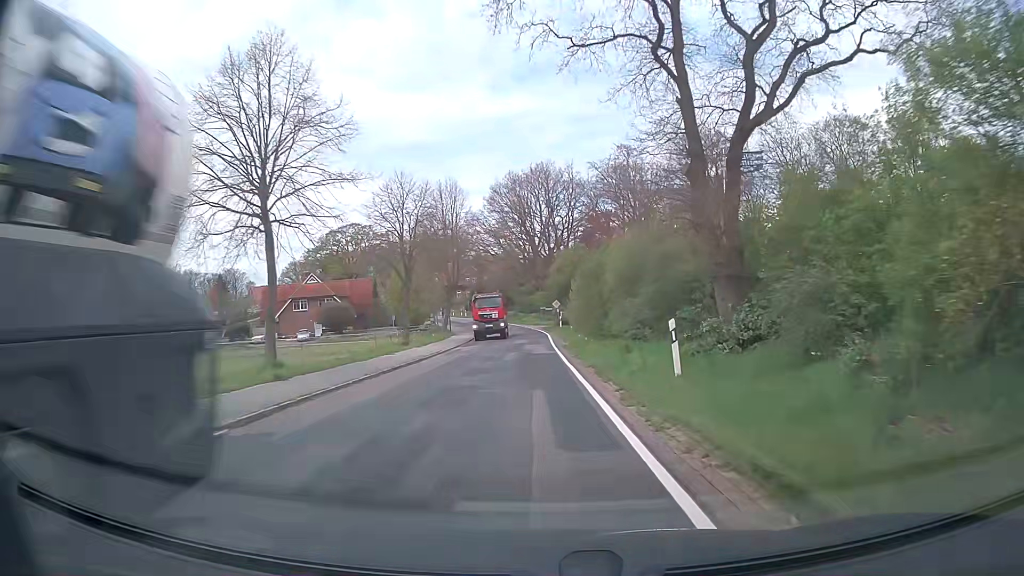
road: secondary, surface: asphalt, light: Day
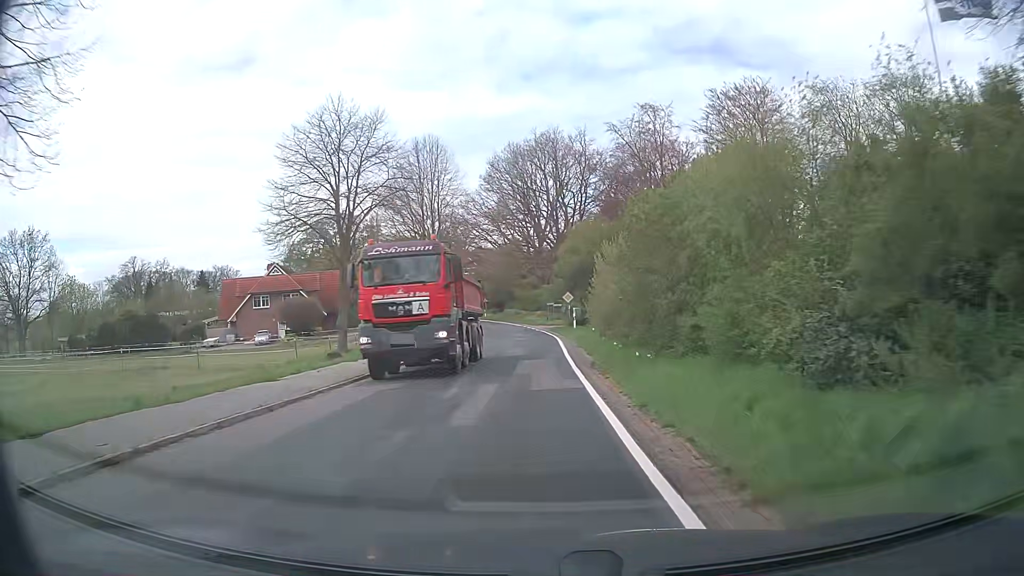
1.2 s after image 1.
(0.0, +15.6) m; 0°
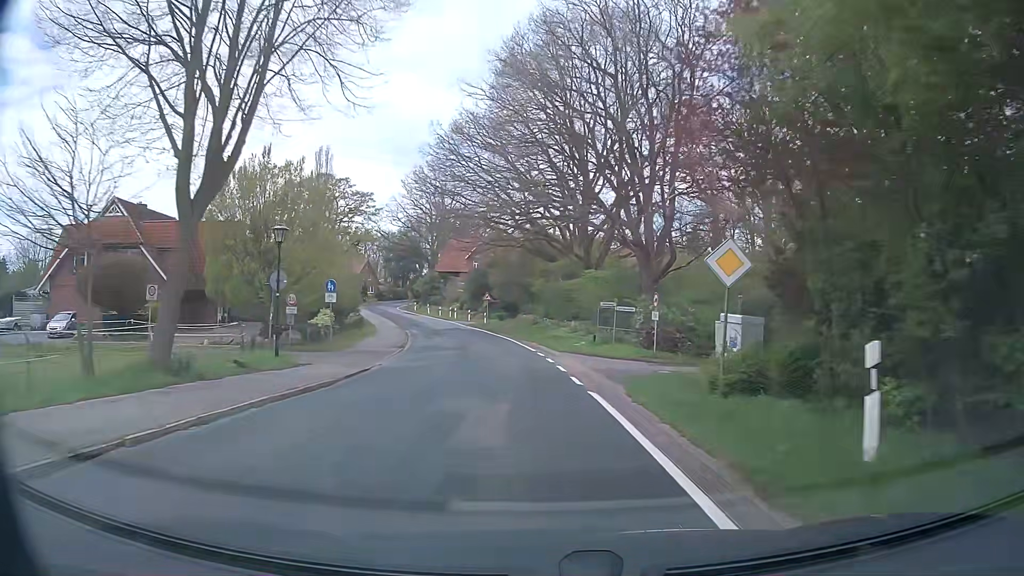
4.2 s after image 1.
(-0.6, +38.4) m; -3°
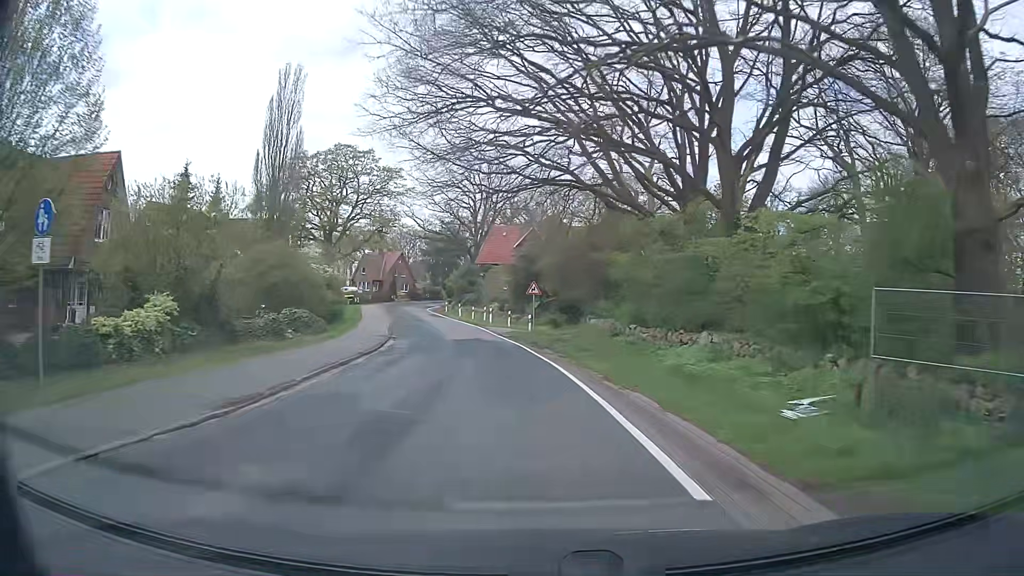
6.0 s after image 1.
(-0.9, +23.0) m; -5°
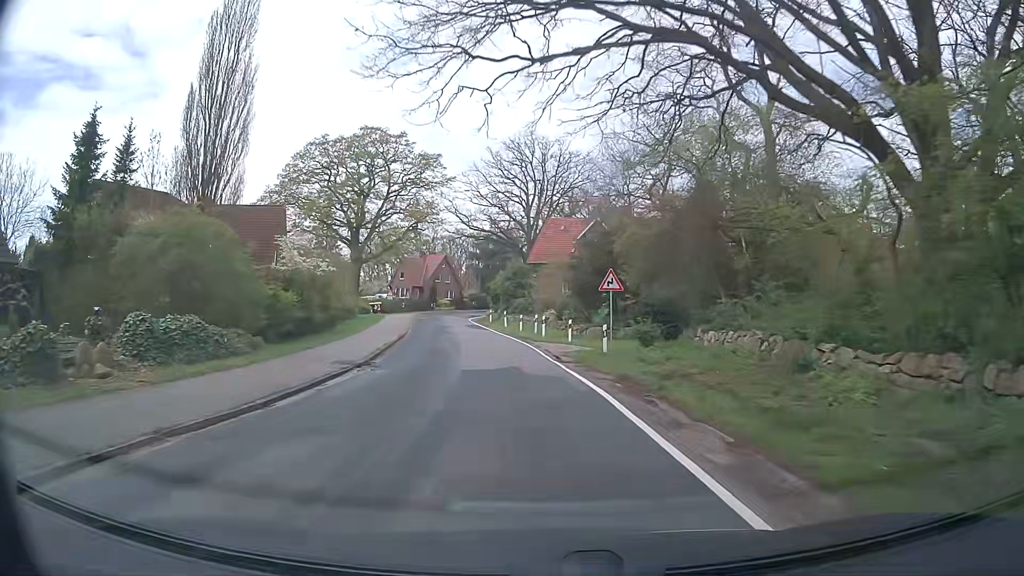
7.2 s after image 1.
(-0.5, +15.2) m; -5°
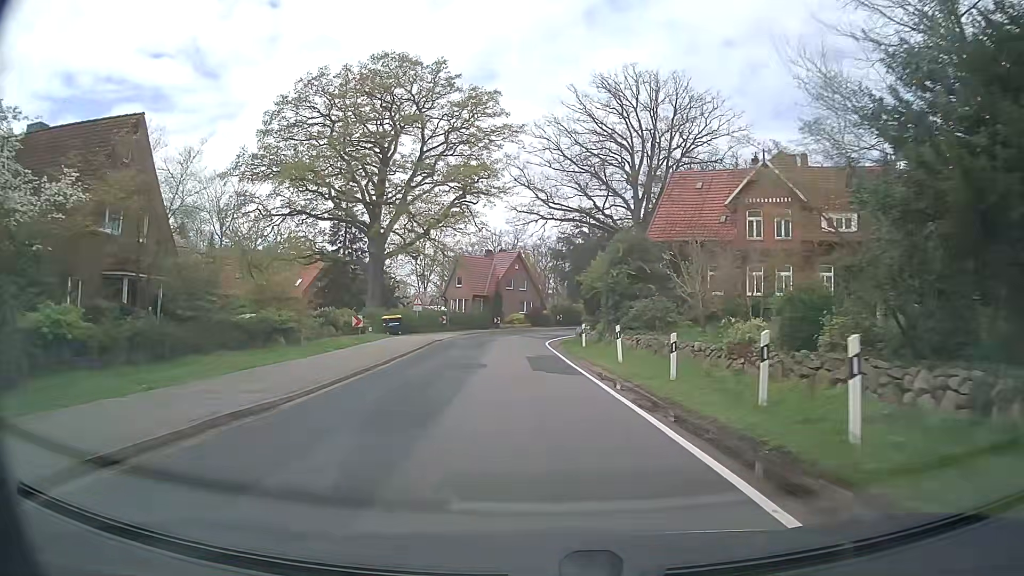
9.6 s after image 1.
(-1.9, +30.1) m; -8°
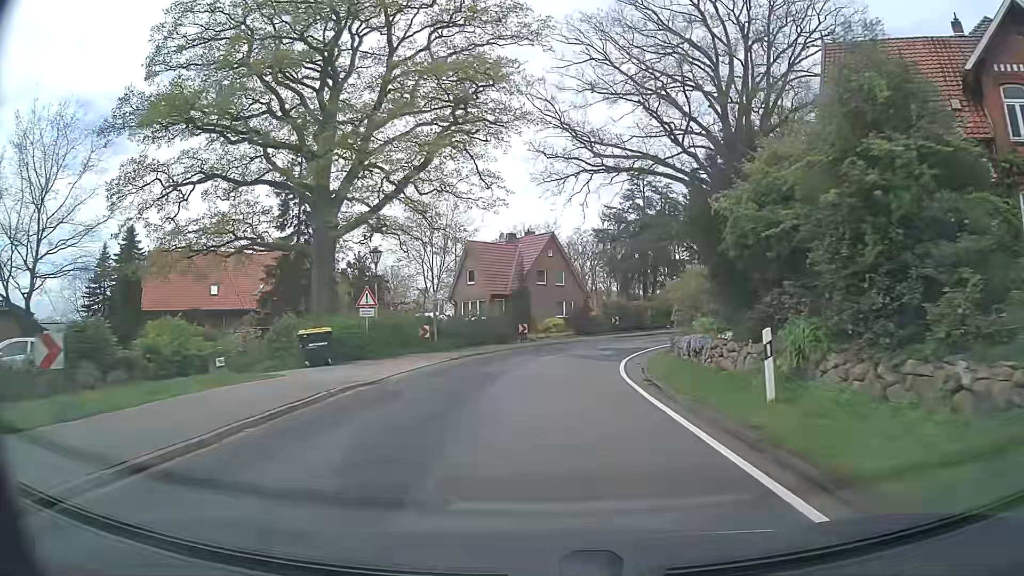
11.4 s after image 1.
(-0.5, +22.4) m; -2°
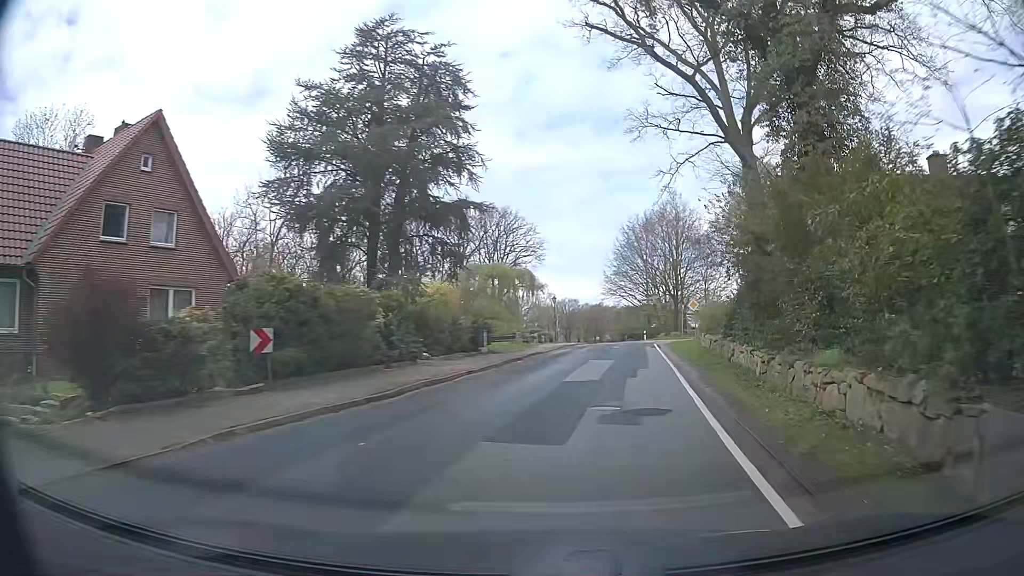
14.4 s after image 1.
(+4.7, +36.7) m; +23°
(+1, +10) (+2, +20) (+4, +30) (+5, +40) (+7, +50) (+8, +59) (+9, +69) (+9, +79) (+8, +89) (+7, +99) m
